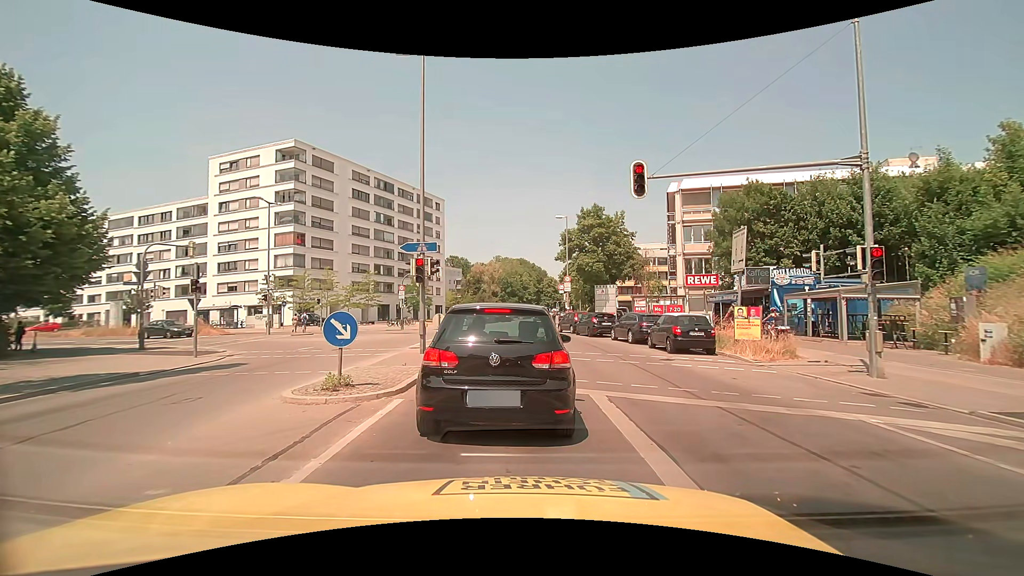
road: secondary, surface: asphalt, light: Day
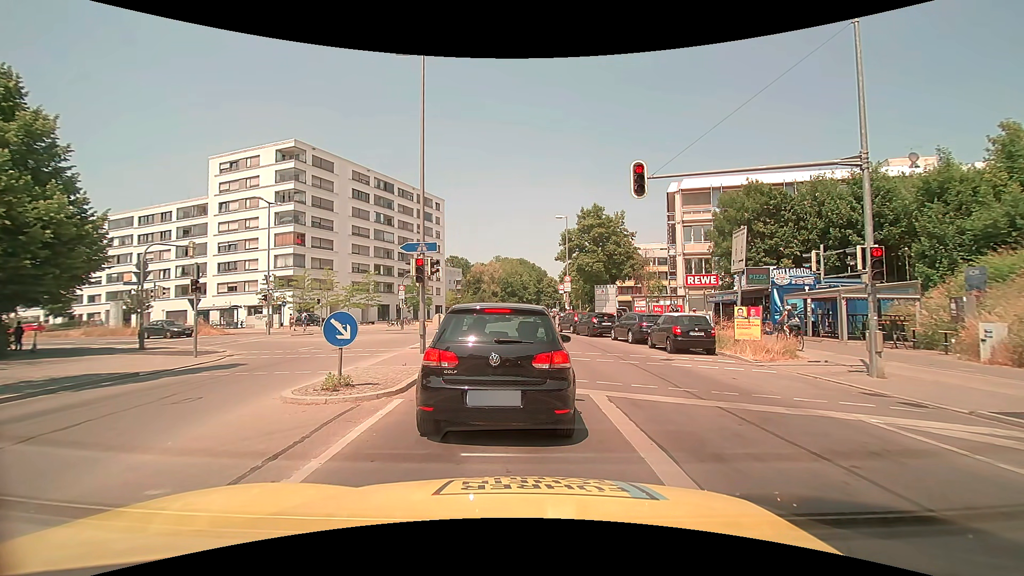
(0.0, 0.0) m; 0°
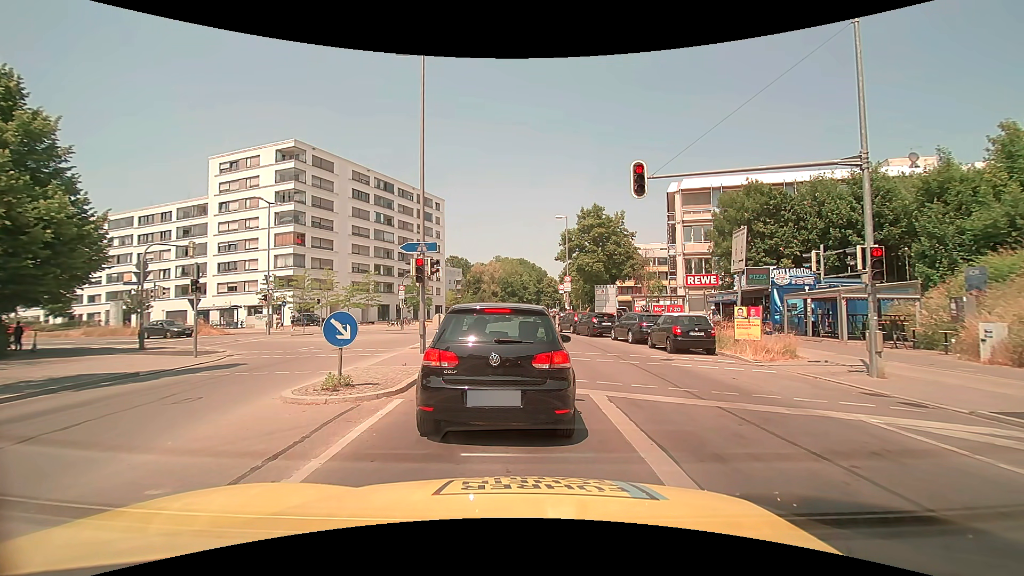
(0.0, 0.0) m; 0°
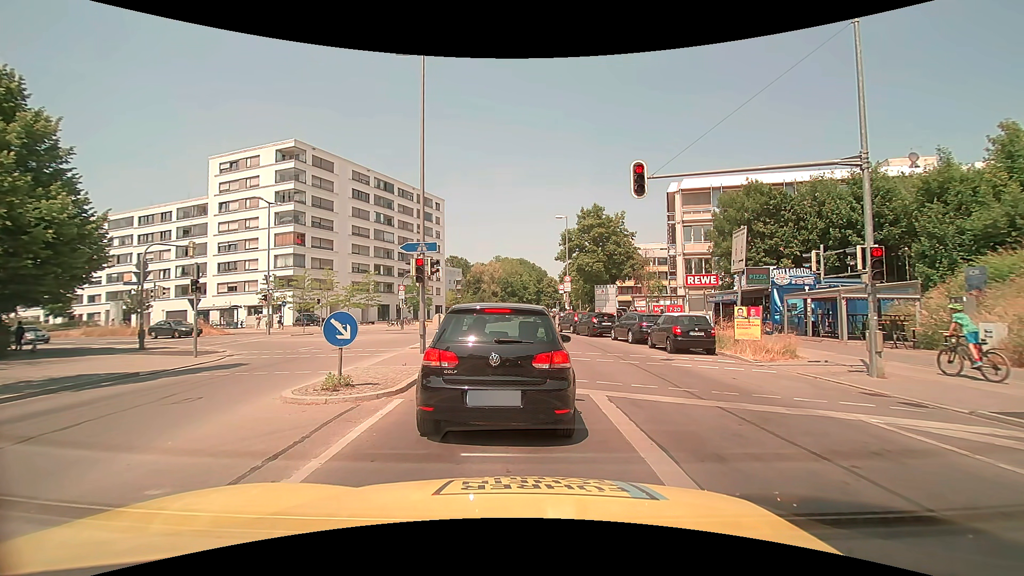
(0.0, 0.0) m; 0°
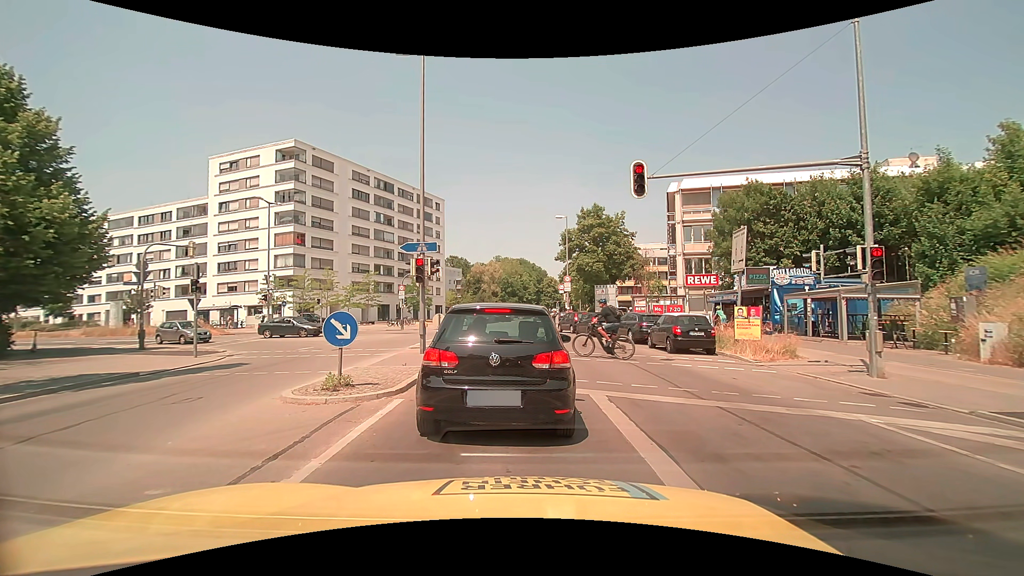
(0.0, 0.0) m; 0°
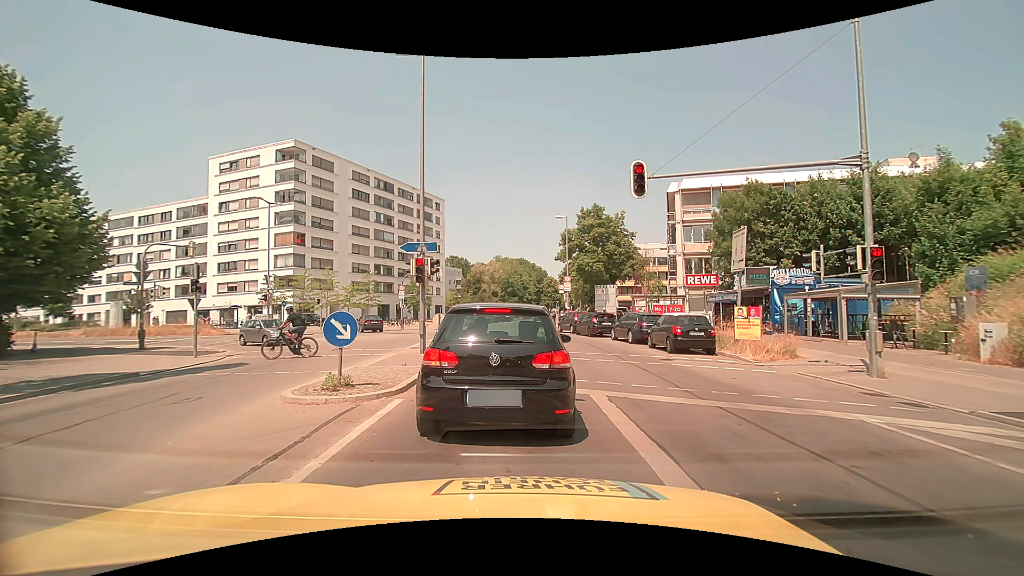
(0.0, 0.0) m; 0°
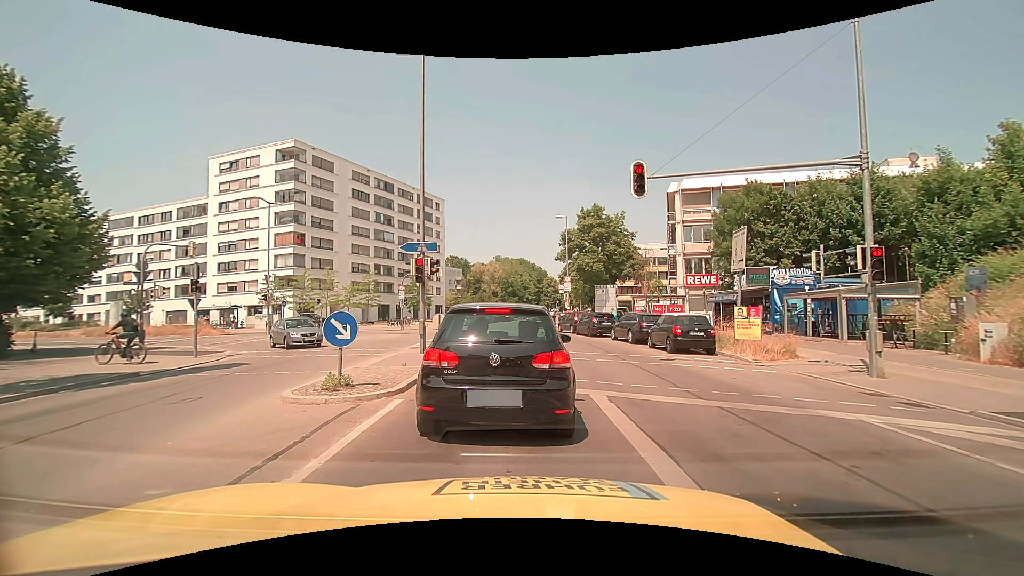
(0.0, 0.0) m; 0°
